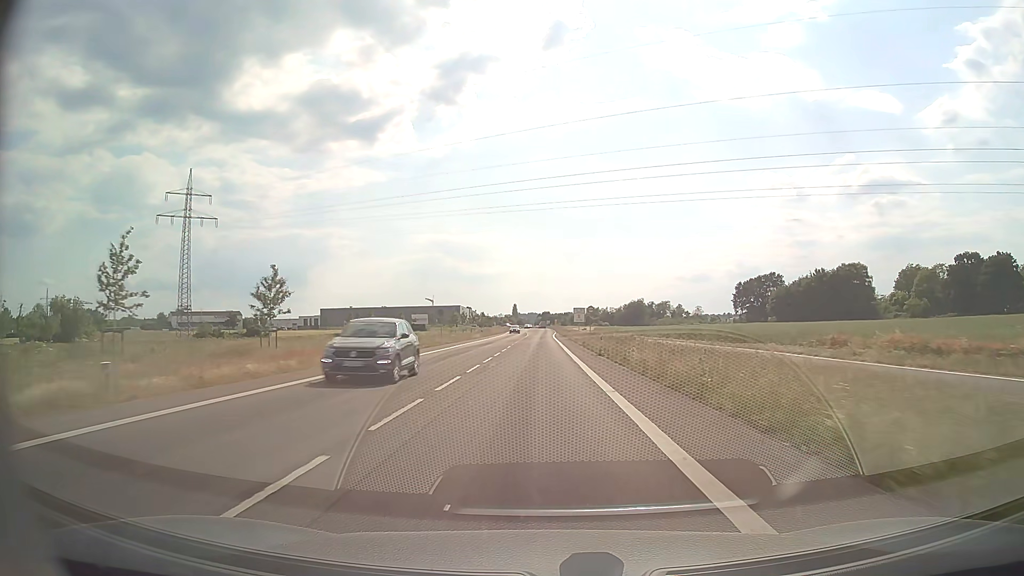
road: secondary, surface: asphalt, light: Day
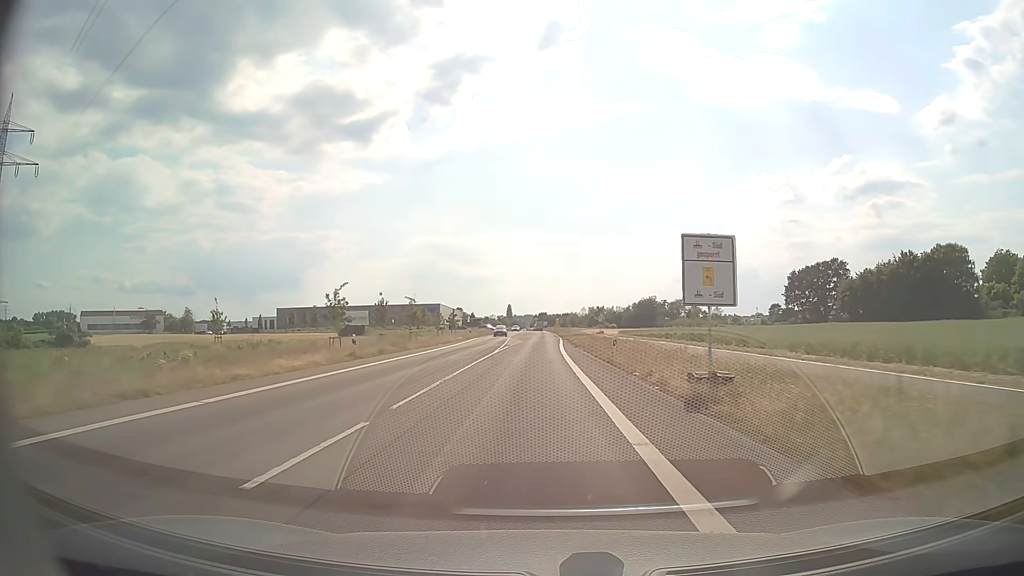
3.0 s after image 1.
(+0.2, +59.9) m; 0°
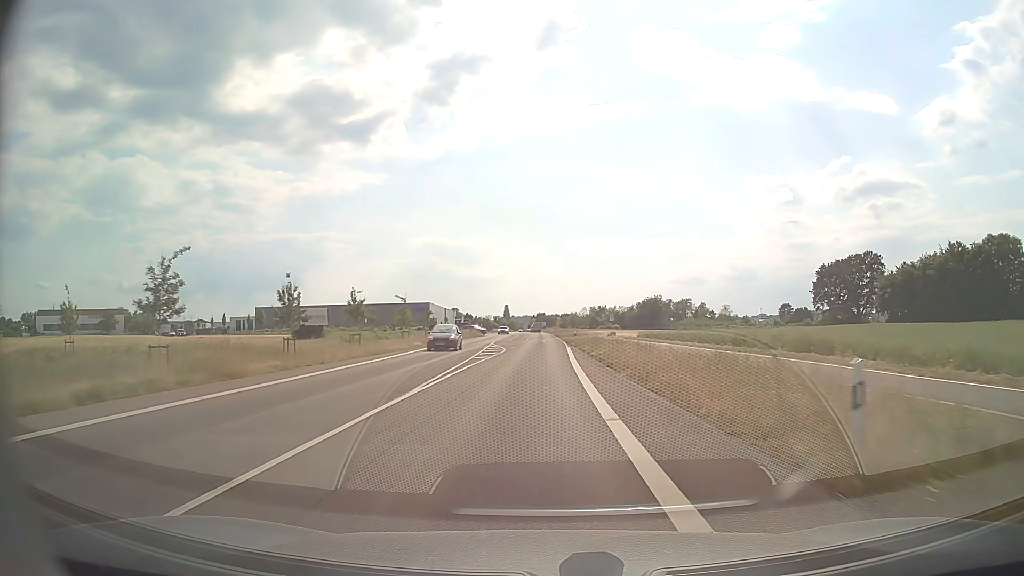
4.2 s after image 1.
(0.0, +23.1) m; 0°
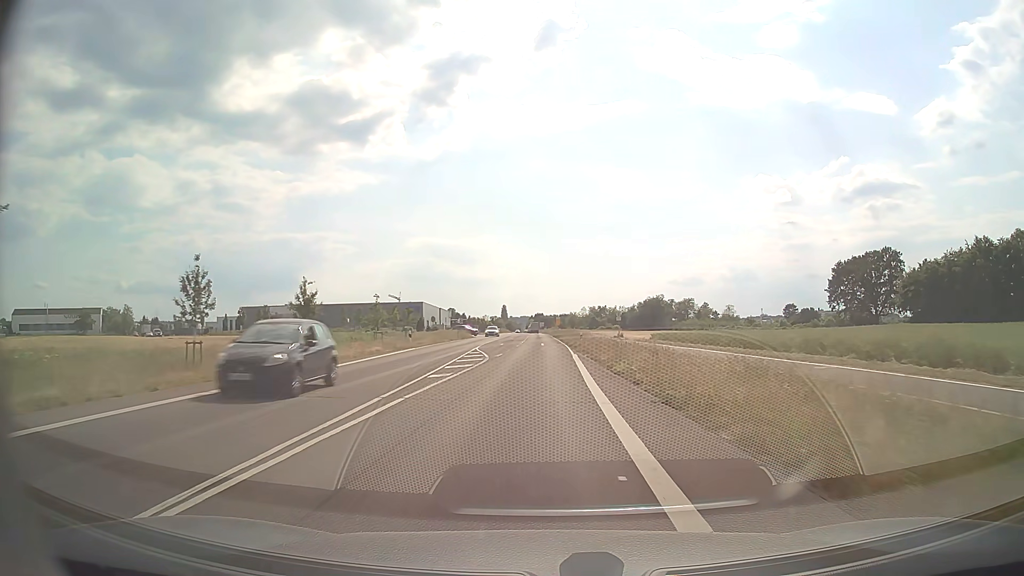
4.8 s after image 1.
(0.0, +11.4) m; 0°
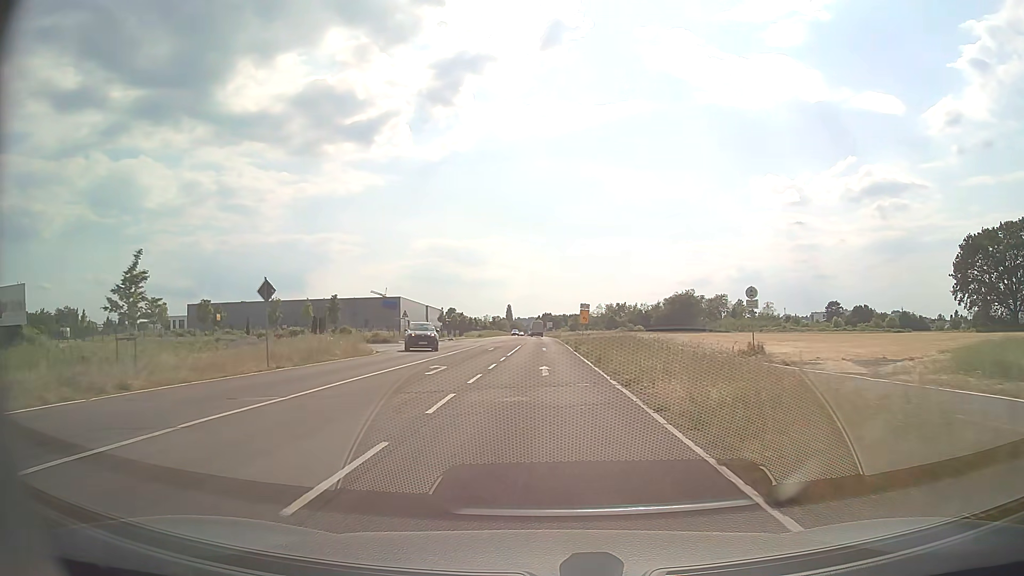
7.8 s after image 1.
(0.0, +54.5) m; -1°
(0, +10) (0, +20) (0, +30) (0, +40) (0, +50) (0, +60) (0, +70) (0, +80) (0, +90) (-1, +100) m
